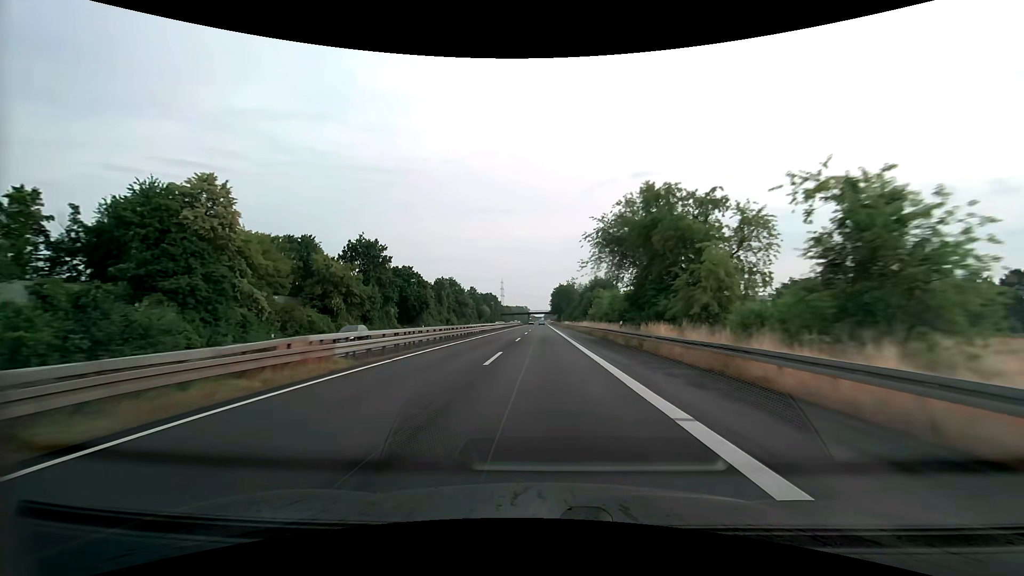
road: trunk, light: Day
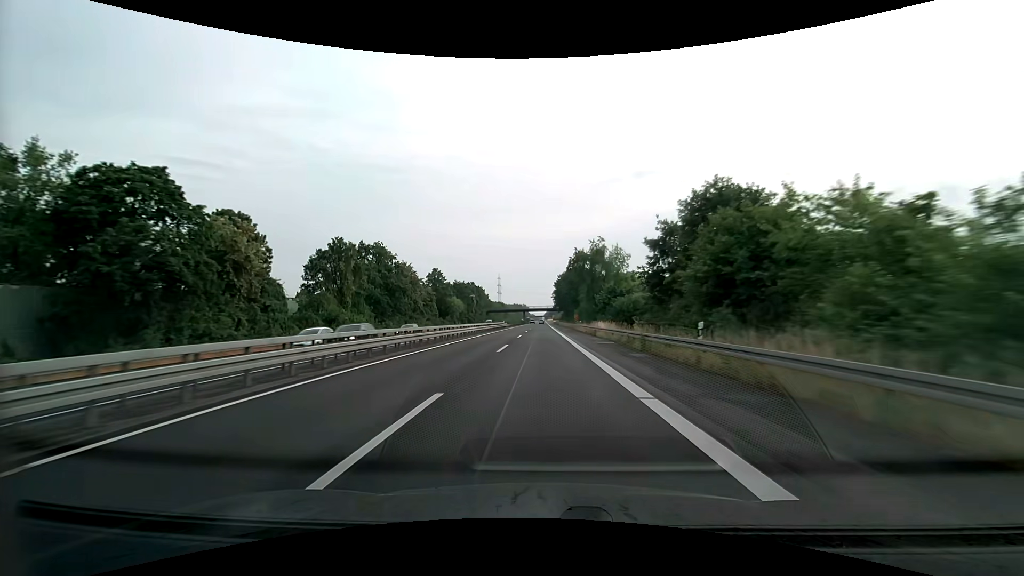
(-0.1, +65.9) m; 0°
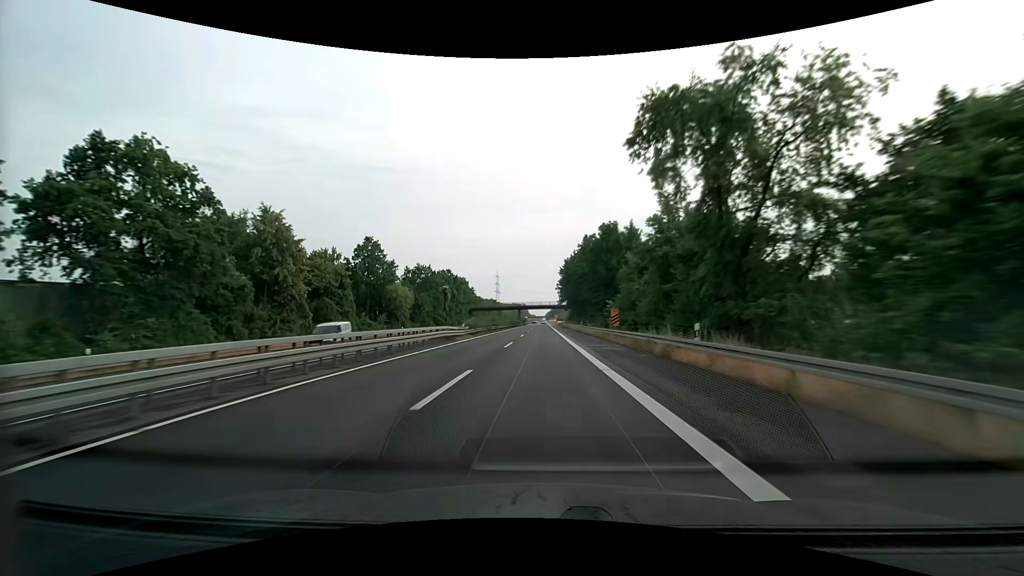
(0.0, +49.5) m; 0°
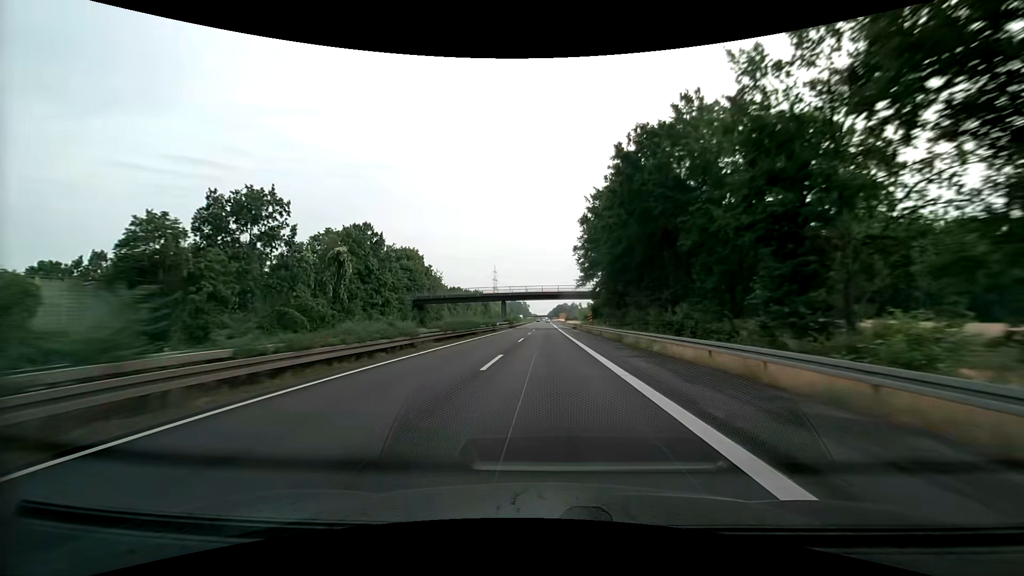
(-0.1, +65.9) m; 0°
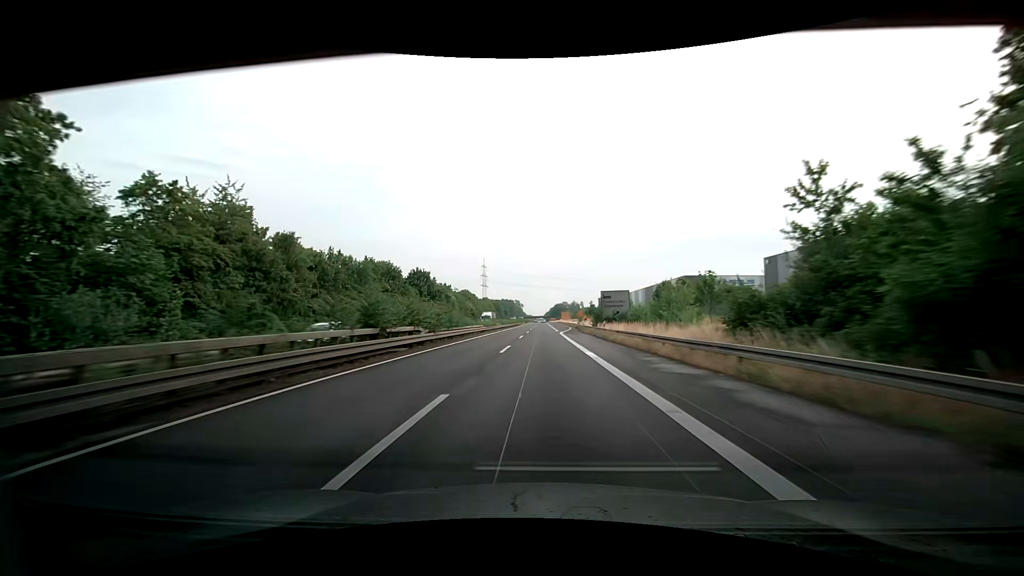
(+0.4, +82.4) m; 0°
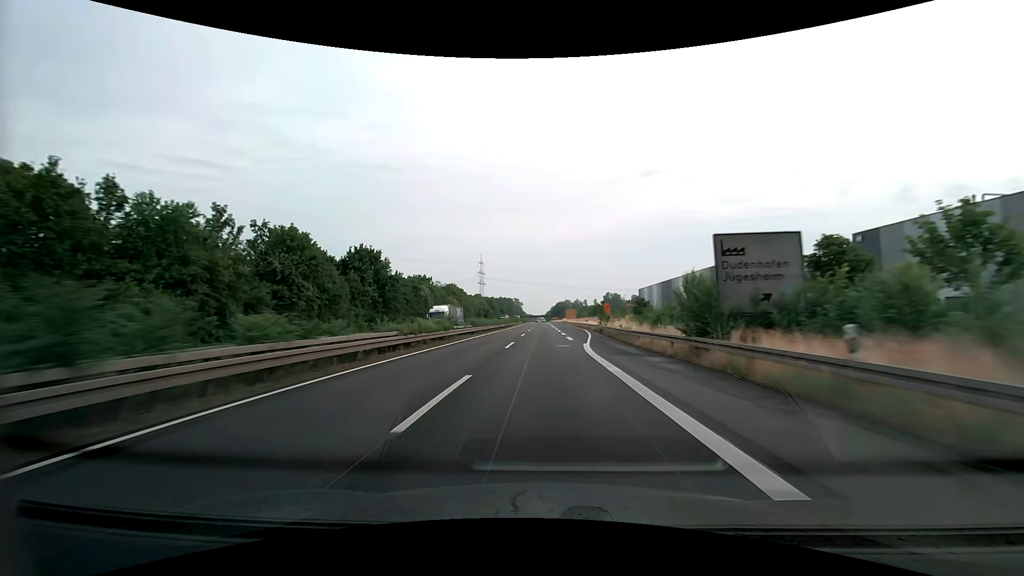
(-0.2, +32.9) m; 0°
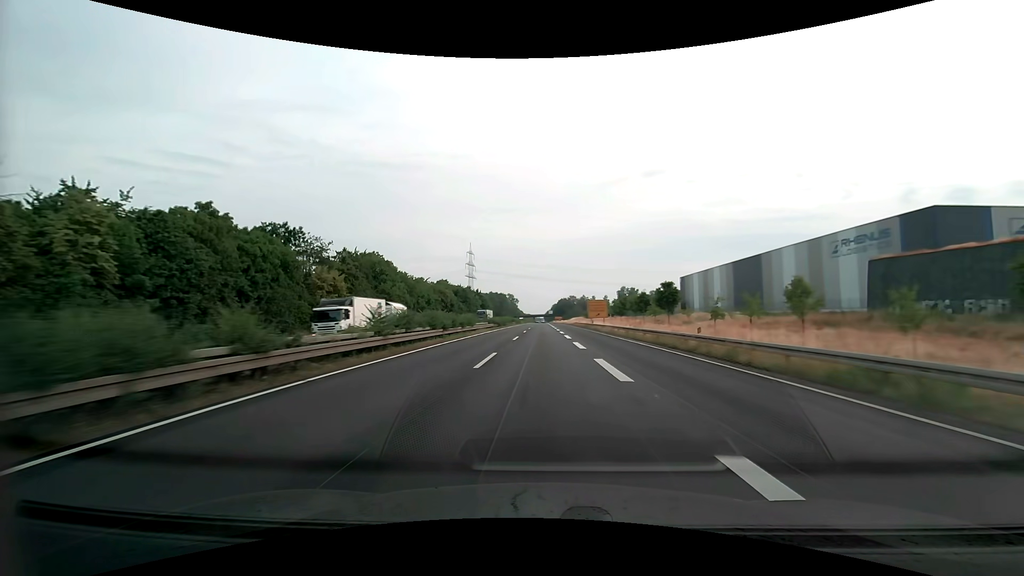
(-0.1, +82.2) m; 0°
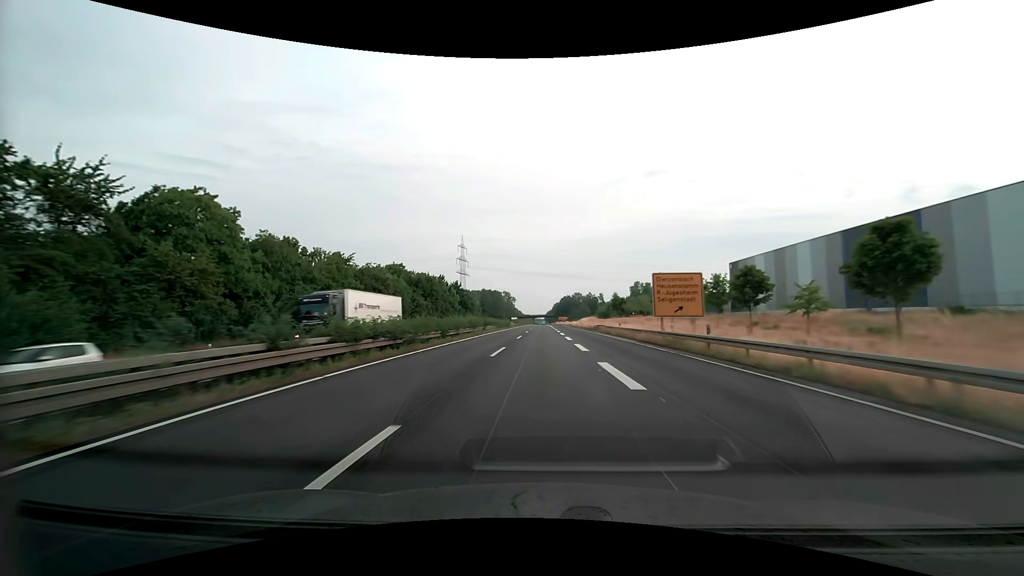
(0.0, +49.3) m; 0°
(0, +10) (0, +20) (0, +30) (0, +40) (0, +50) (0, +60) (0, +70) (0, +80) (0, +90) (0, +100) m
